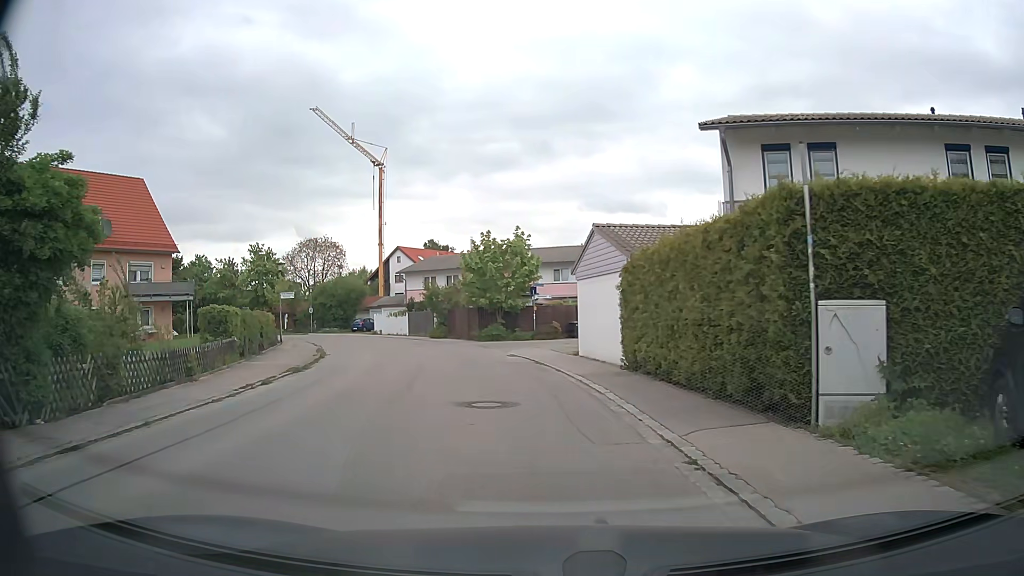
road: residential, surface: asphalt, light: Day
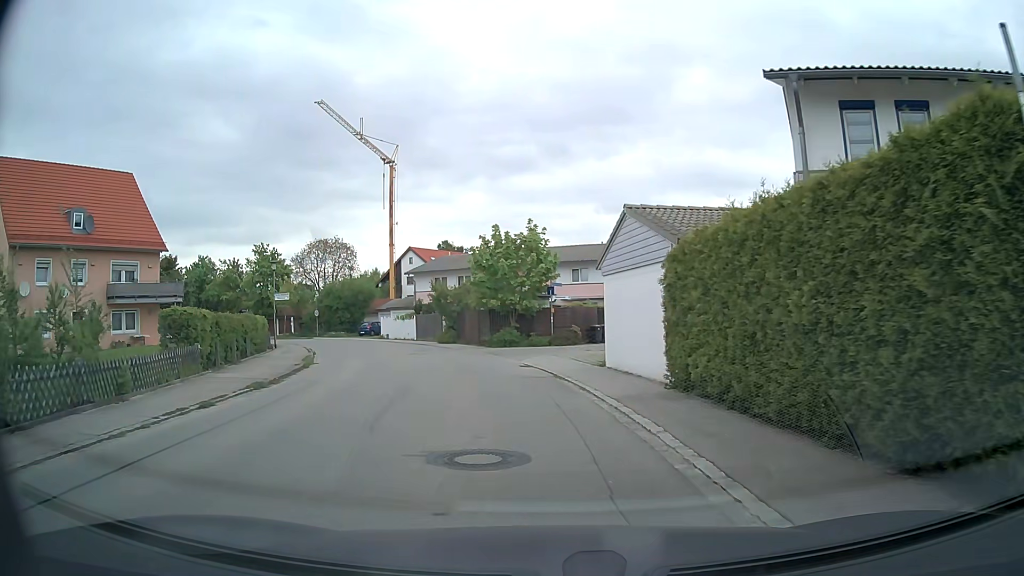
(-0.1, +3.7) m; -3°
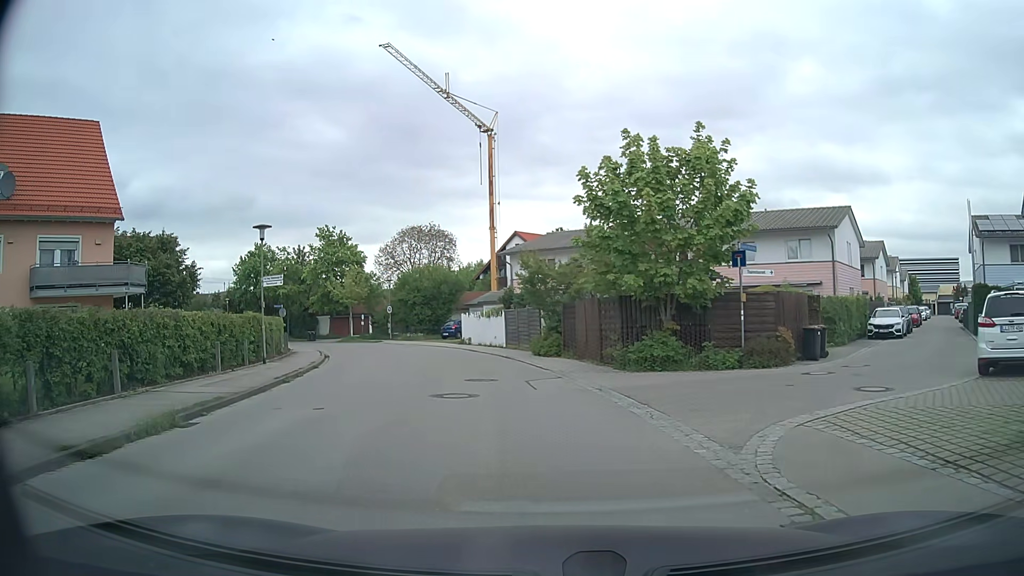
(-1.2, +16.1) m; -9°
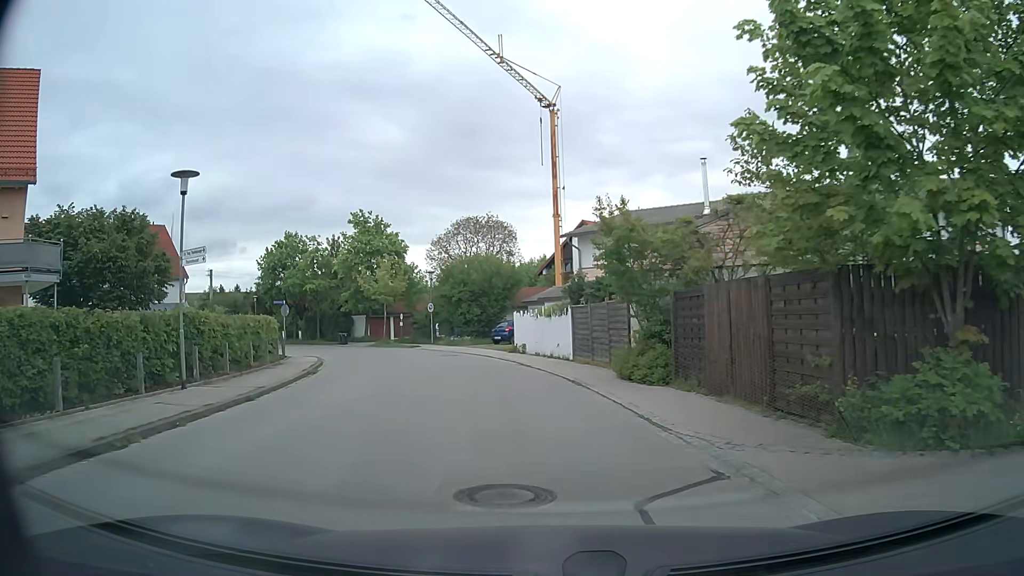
(-0.6, +10.4) m; -6°
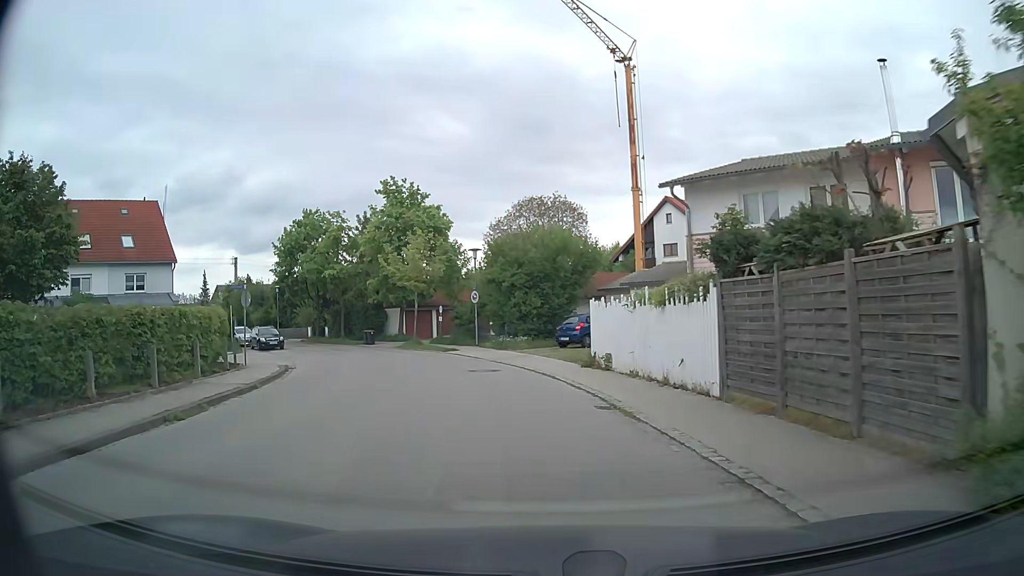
(-0.6, +12.2) m; -6°
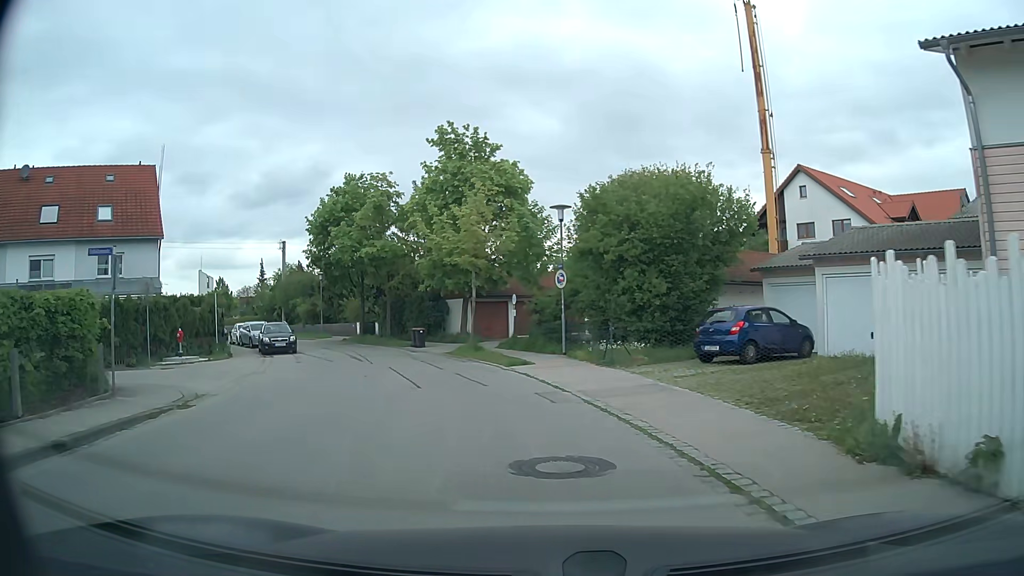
(-0.7, +12.5) m; -8°
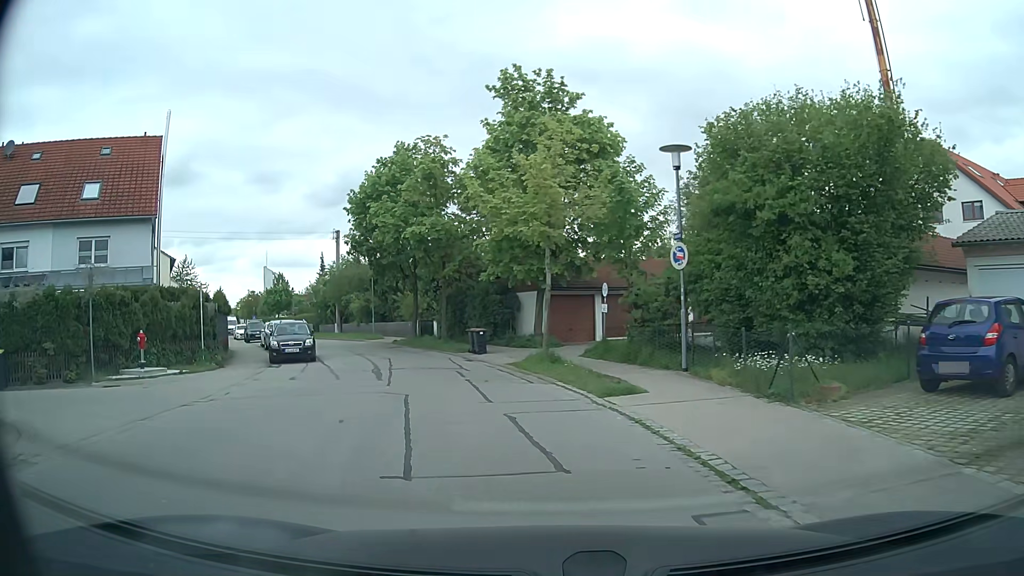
(-0.4, +7.8) m; -6°
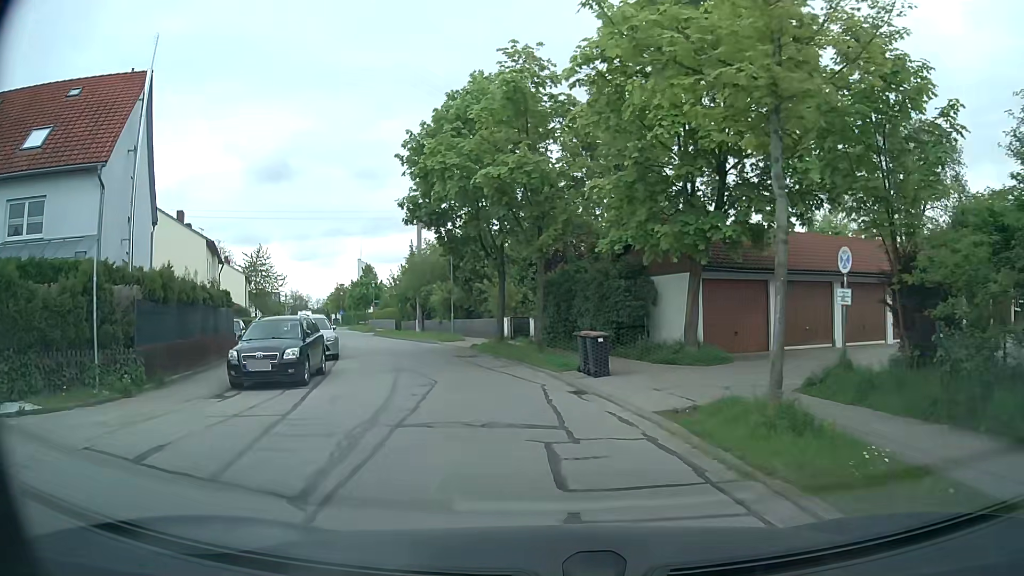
(-1.1, +10.8) m; -10°
(0, +10) (-2, +20) (-5, +29) (-8, +39) (-12, +48) (-15, +58) (-19, +67) (-22, +76) (-26, +86) (-29, +95) m
